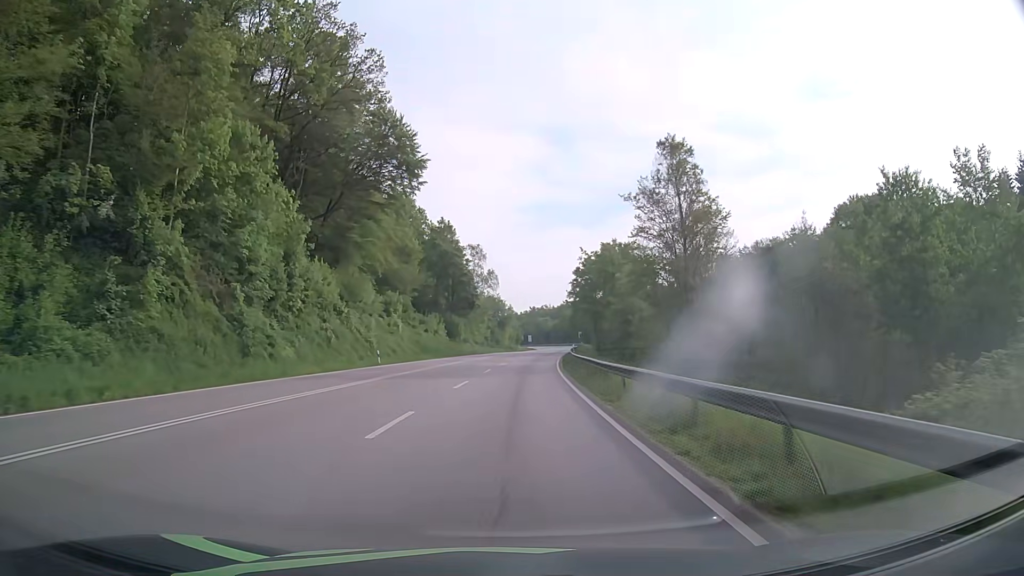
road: primary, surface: asphalt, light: Day
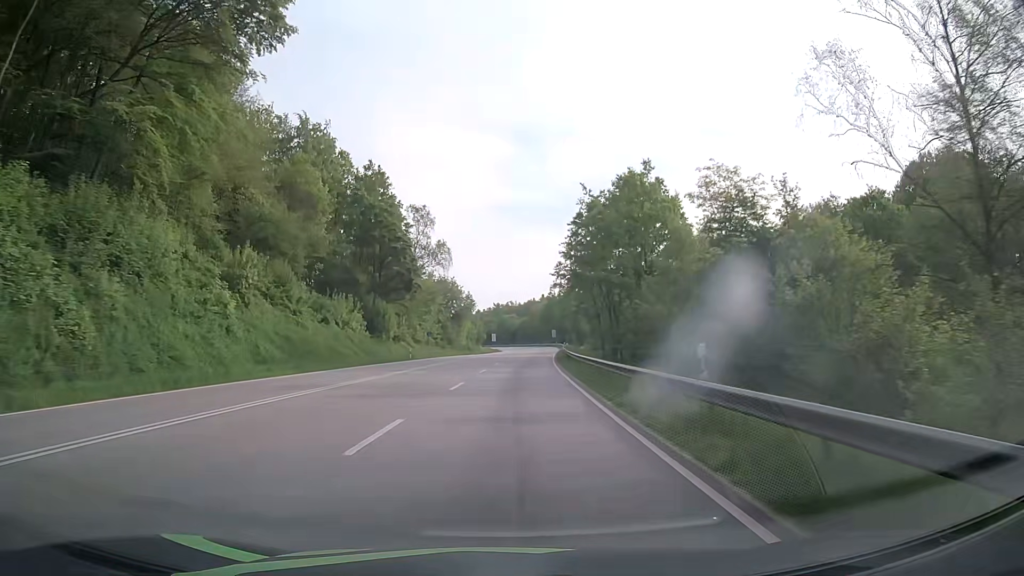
(+0.9, +37.2) m; +3°
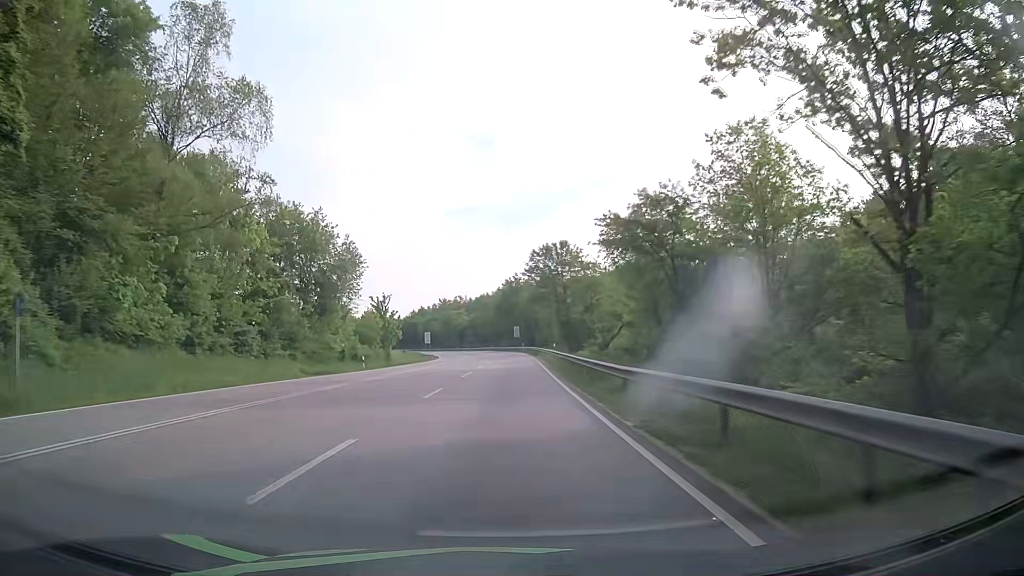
(+2.5, +61.5) m; +4°
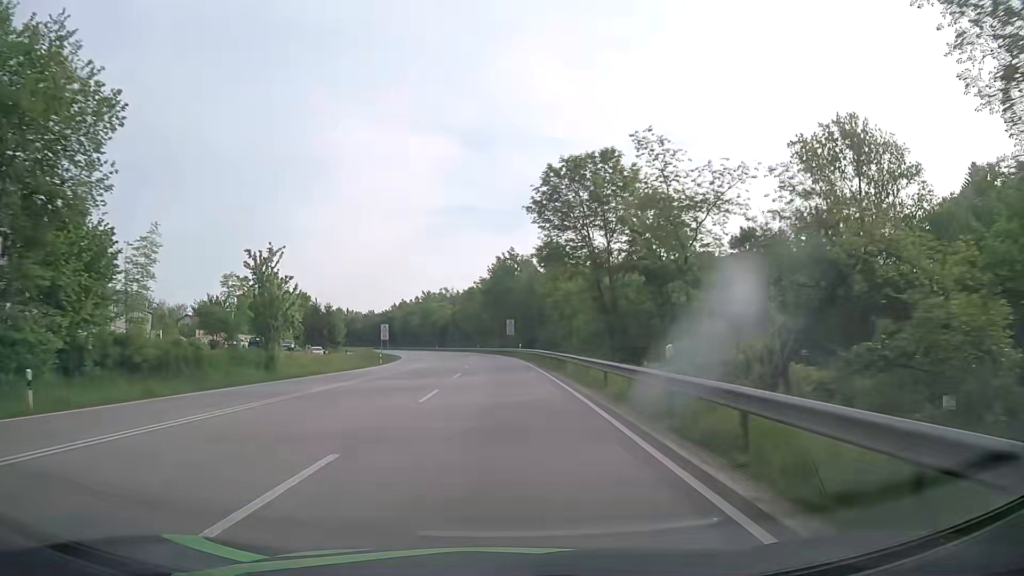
(+0.5, +37.0) m; +1°
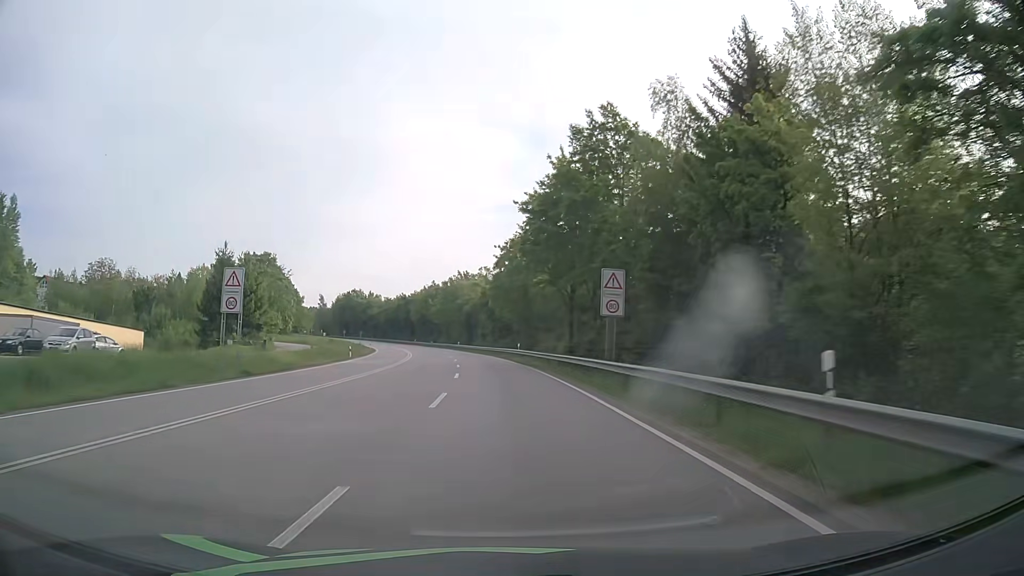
(-1.7, +61.4) m; -4°
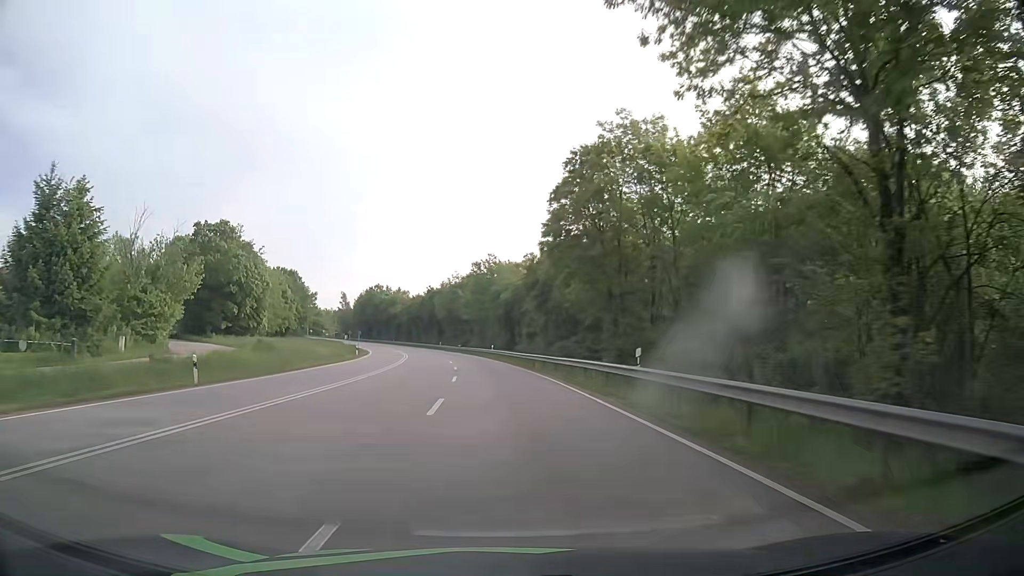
(-1.4, +36.8) m; -4°
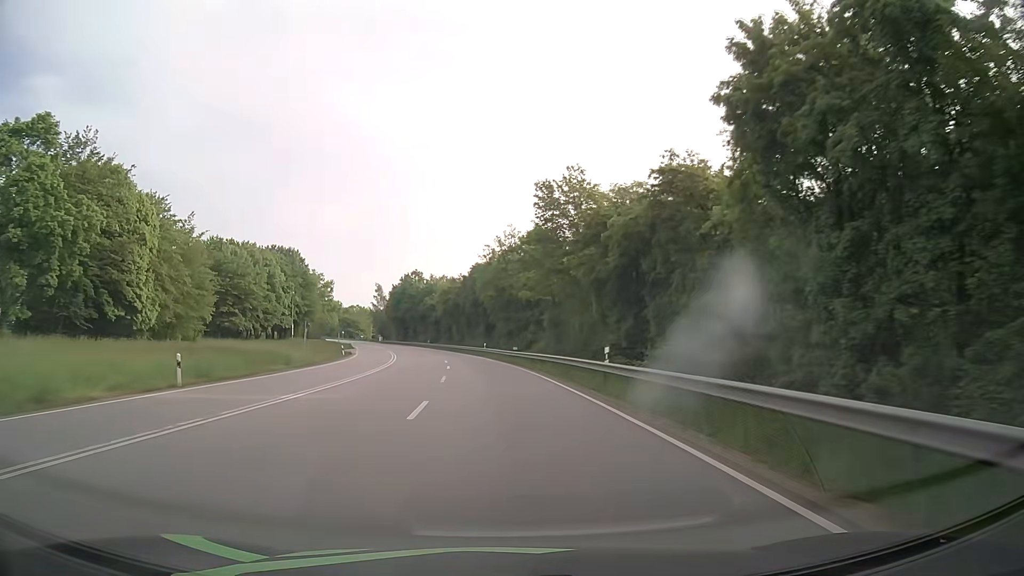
(-2.3, +48.9) m; -5°
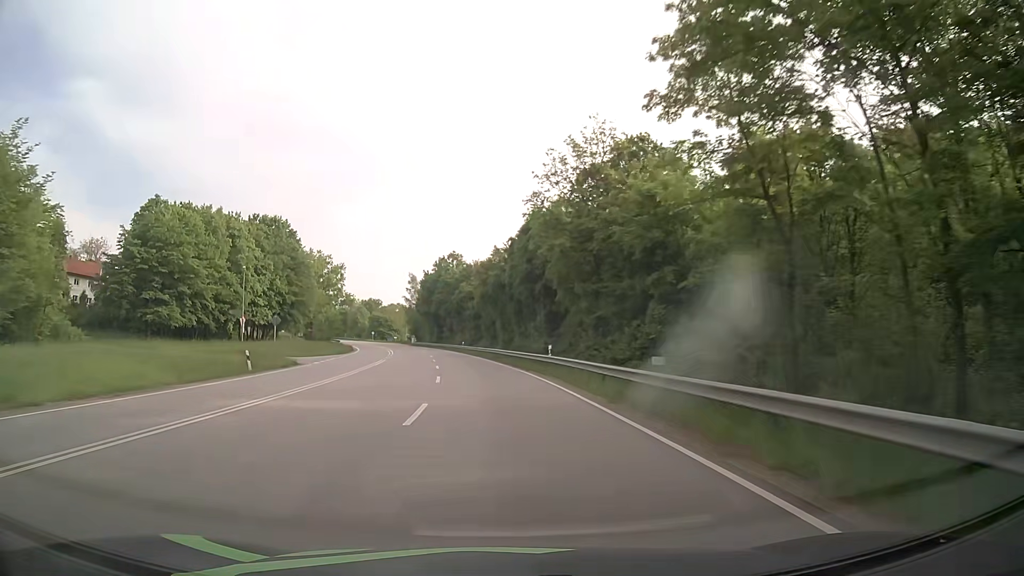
(-1.8, +36.7) m; -5°
(0, +10) (-1, +20) (-1, +30) (-2, +40) (-3, +50) (-4, +60) (-6, +70) (-8, +79) (-10, +89) (-12, +99) m
